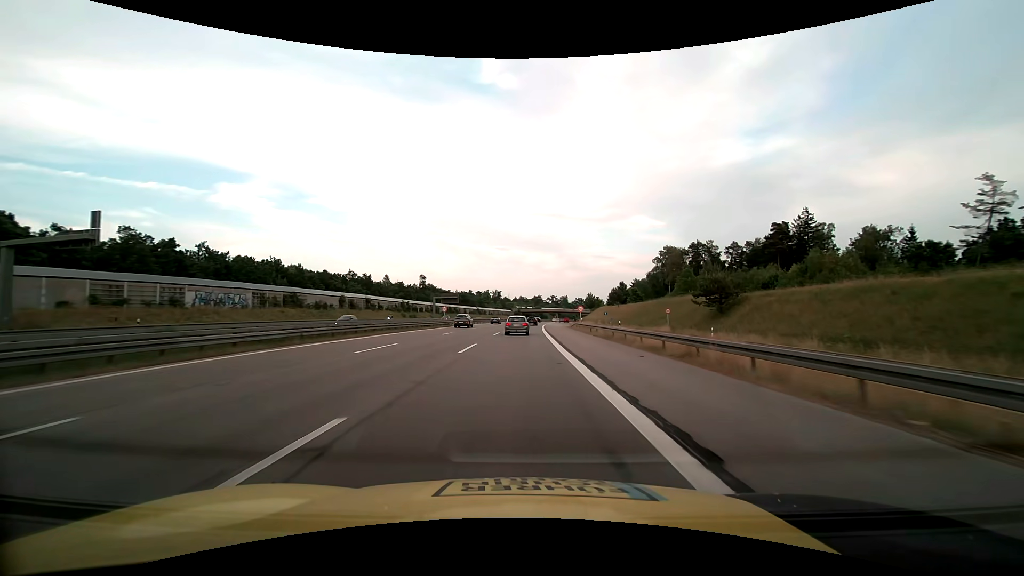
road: motorway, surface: asphalt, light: Day
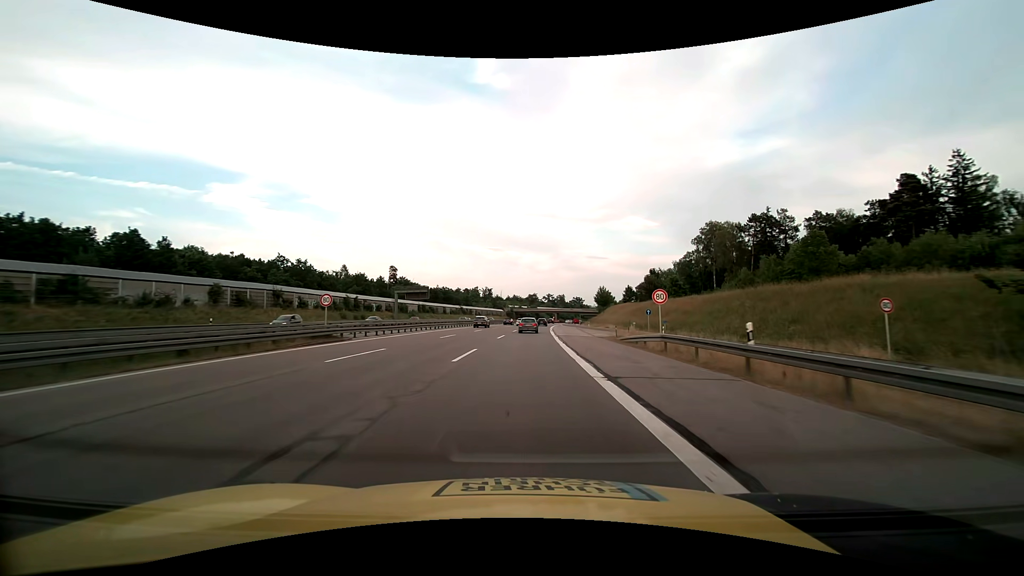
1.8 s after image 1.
(+0.1, +39.6) m; +1°
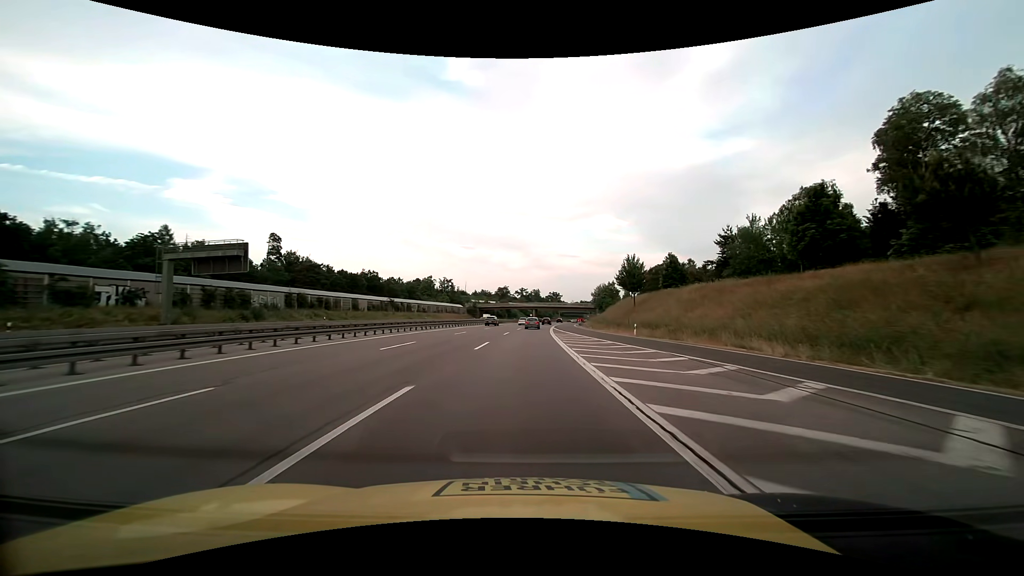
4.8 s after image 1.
(+1.7, +65.5) m; +3°
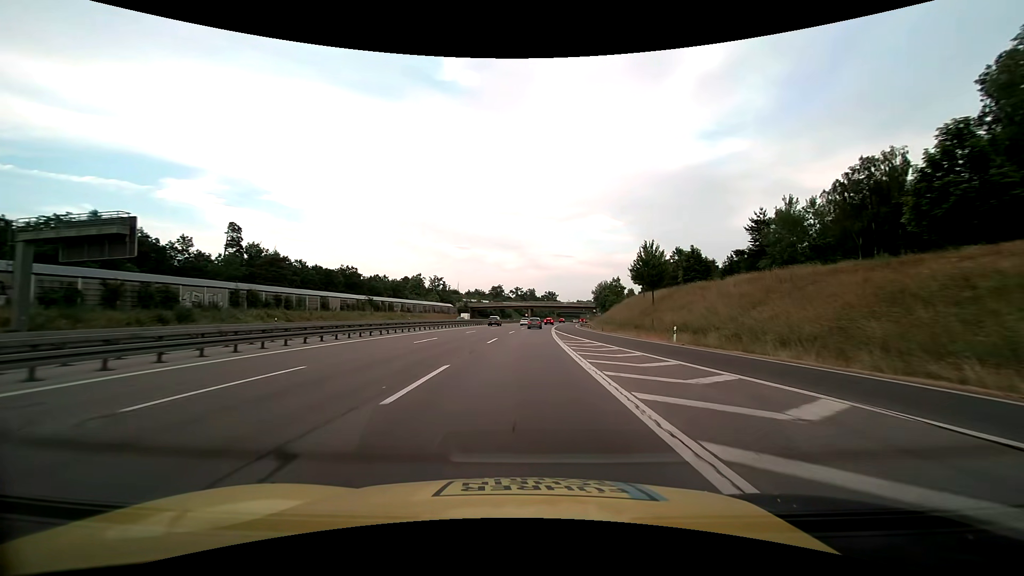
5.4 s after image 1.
(+0.1, +13.0) m; +1°
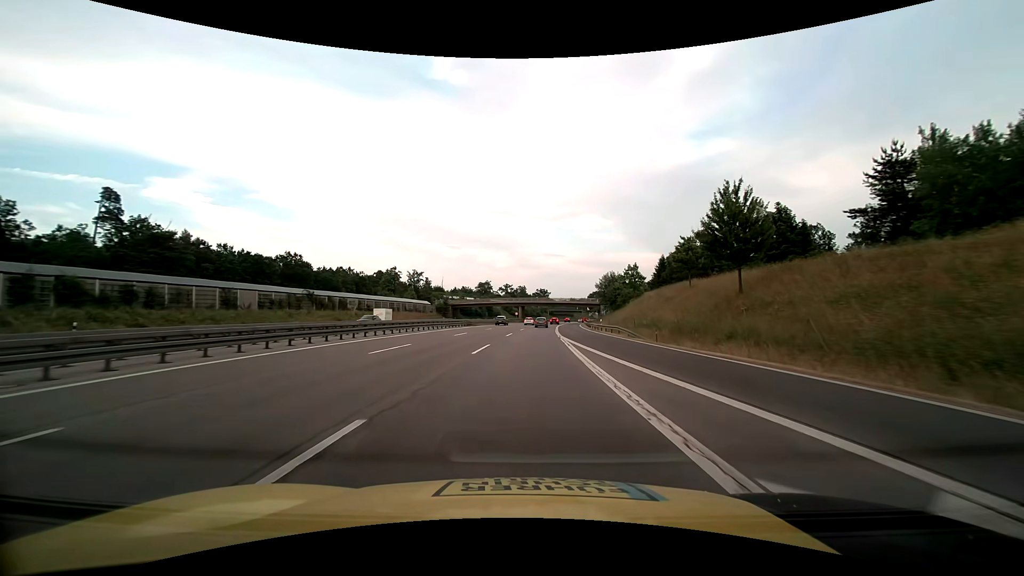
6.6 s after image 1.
(+0.3, +26.0) m; +1°
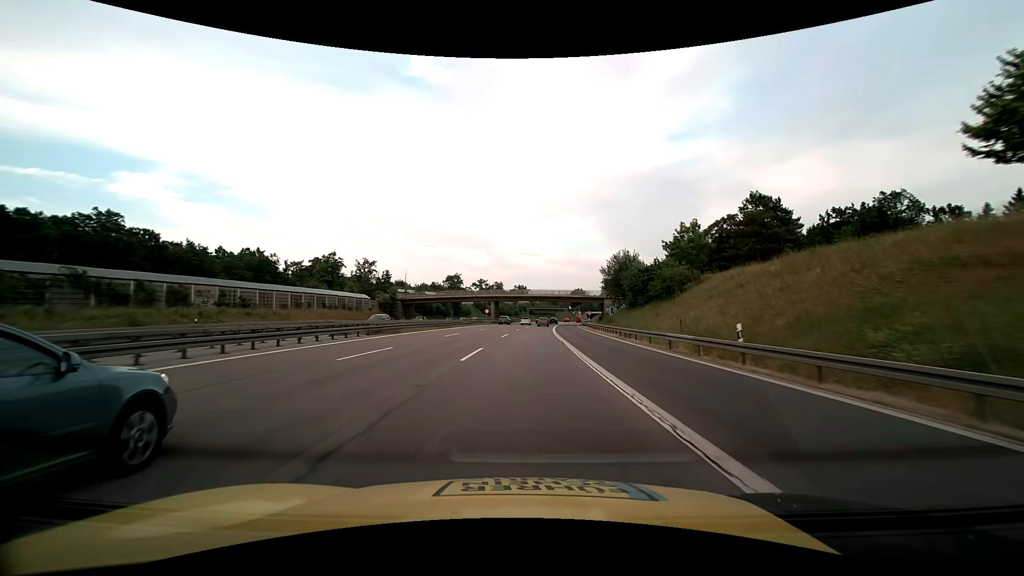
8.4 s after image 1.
(+0.8, +38.8) m; +3°
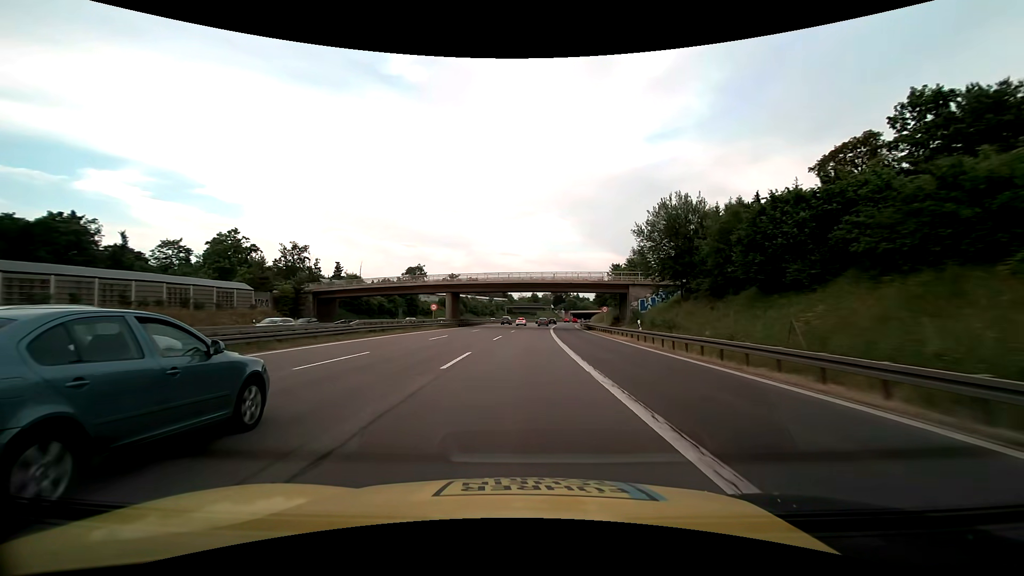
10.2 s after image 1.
(+0.8, +38.7) m; +2°
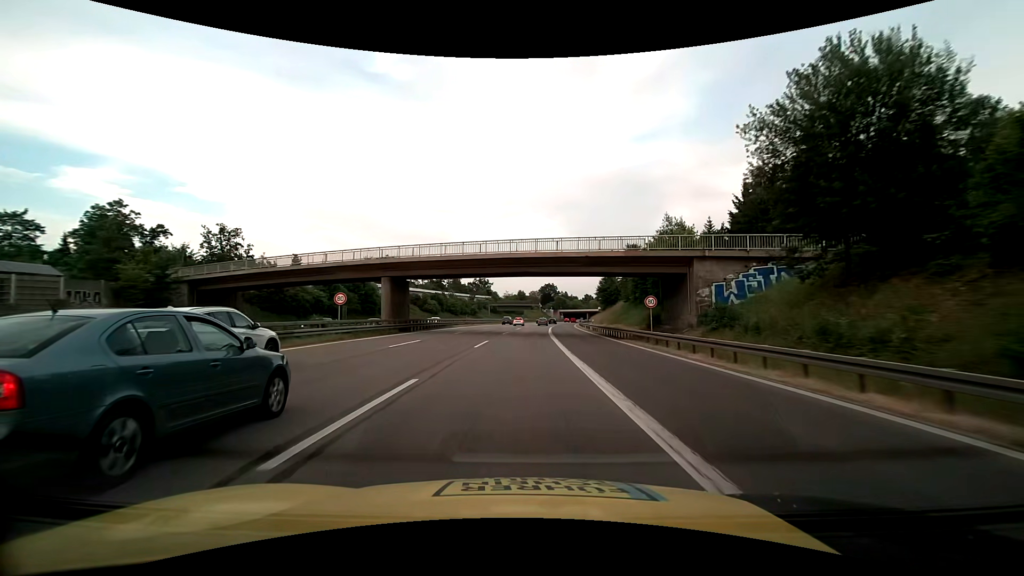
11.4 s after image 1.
(+0.4, +25.8) m; +2°
(0, +10) (0, +20) (0, +30) (+1, +40) (+1, +50) (+1, +60) (+2, +70) (+3, +80) (+3, +90) (+4, +100) m
